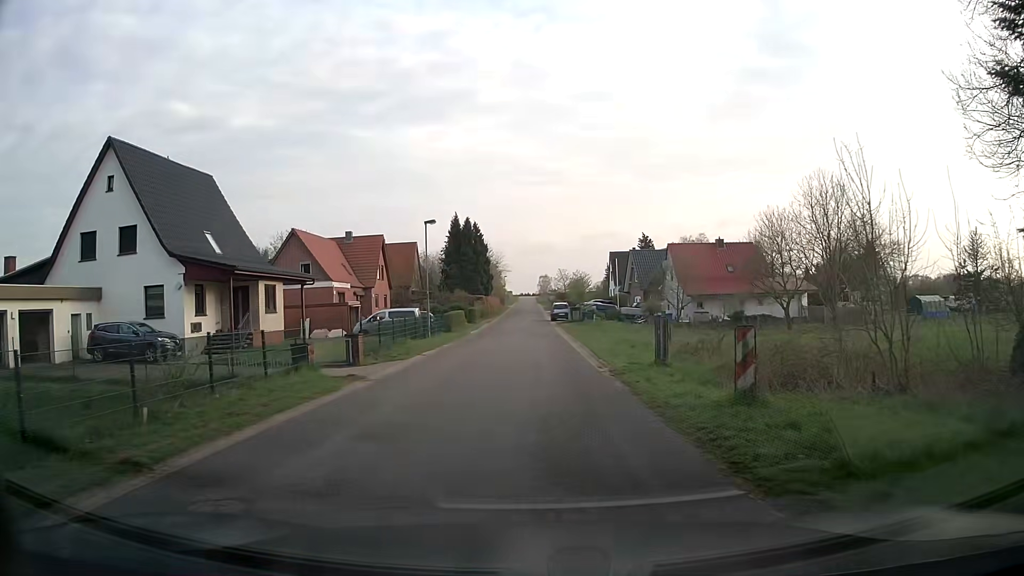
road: unclassified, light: Day
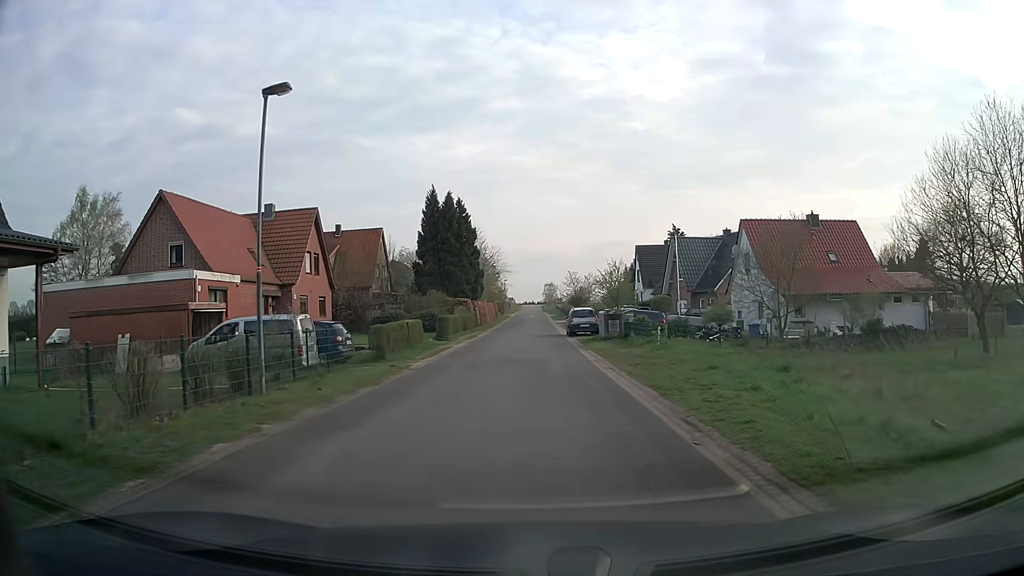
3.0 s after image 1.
(-0.2, +22.2) m; -1°
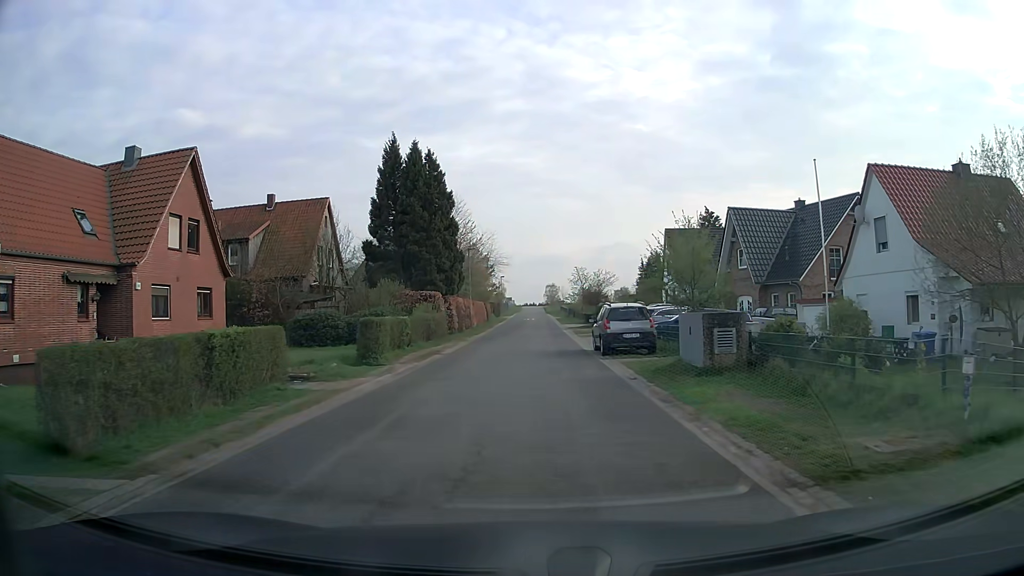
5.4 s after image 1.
(0.0, +17.7) m; 0°
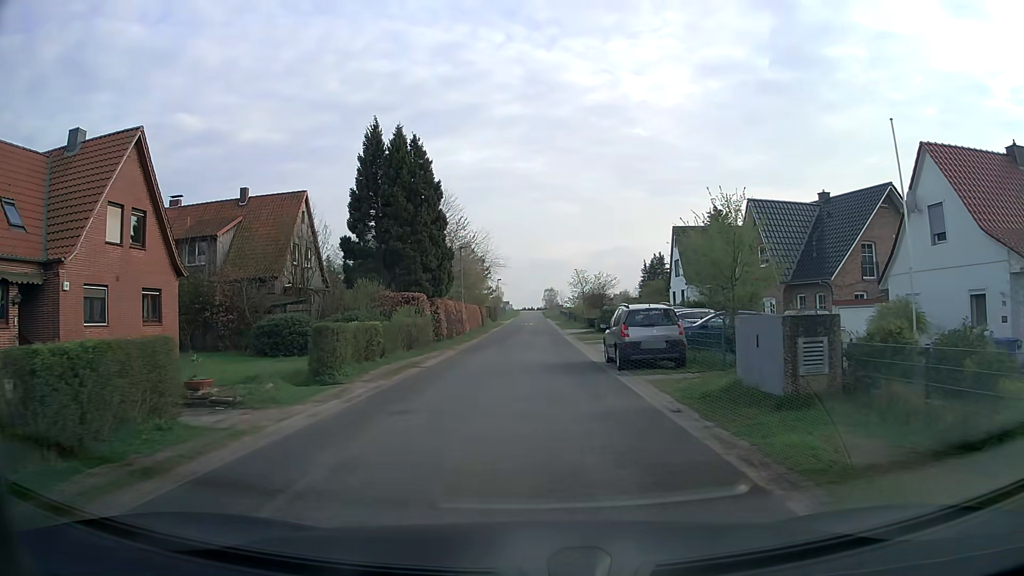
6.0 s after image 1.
(0.0, +4.5) m; 0°
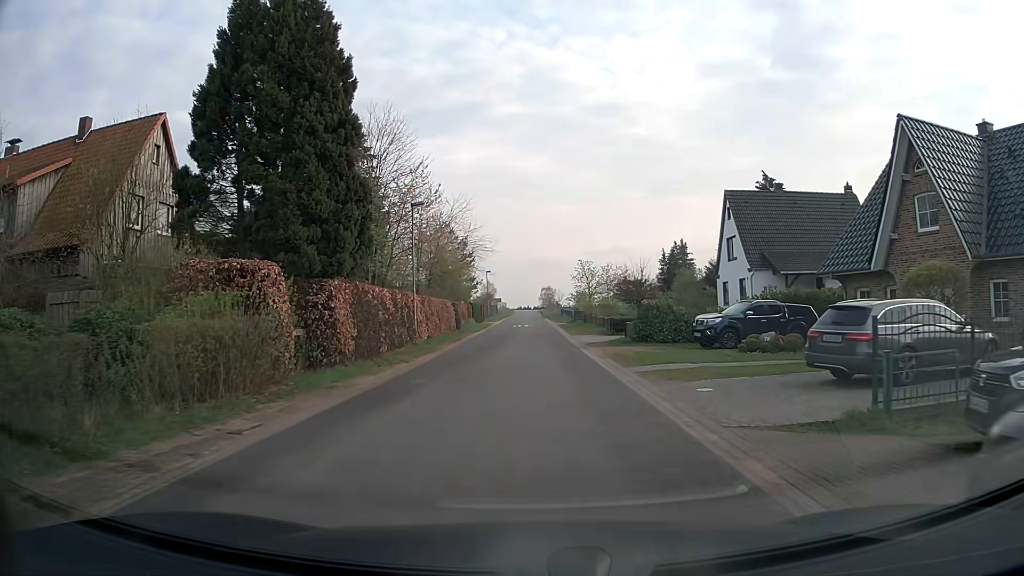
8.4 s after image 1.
(+0.1, +17.7) m; +1°
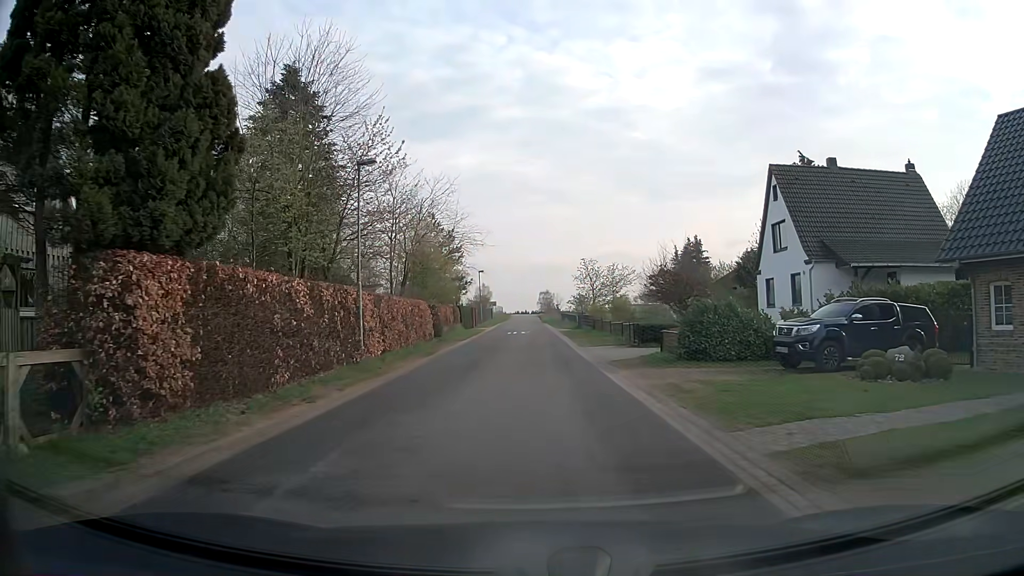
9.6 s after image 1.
(-0.1, +8.9) m; 0°
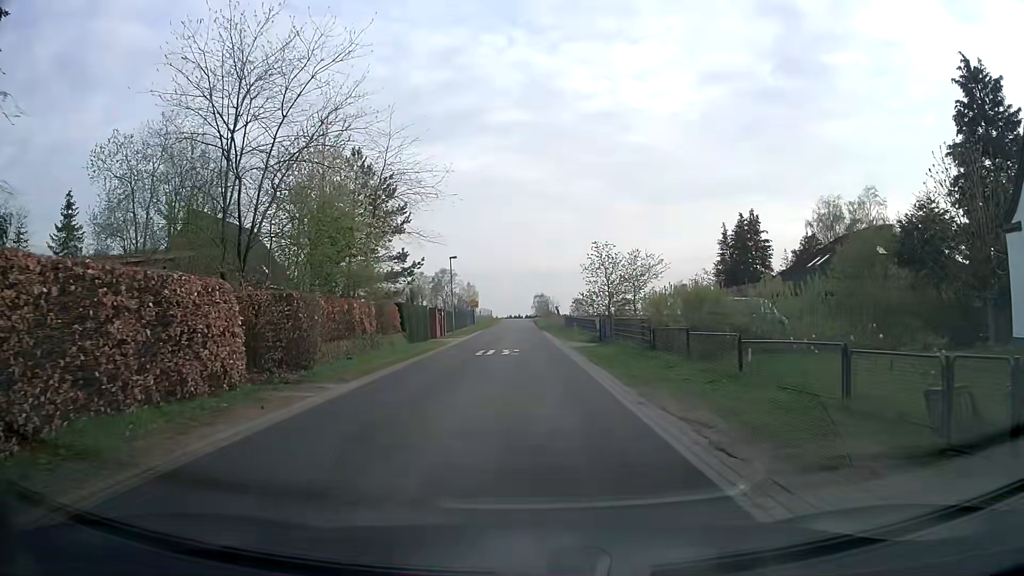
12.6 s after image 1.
(+0.2, +22.3) m; 0°
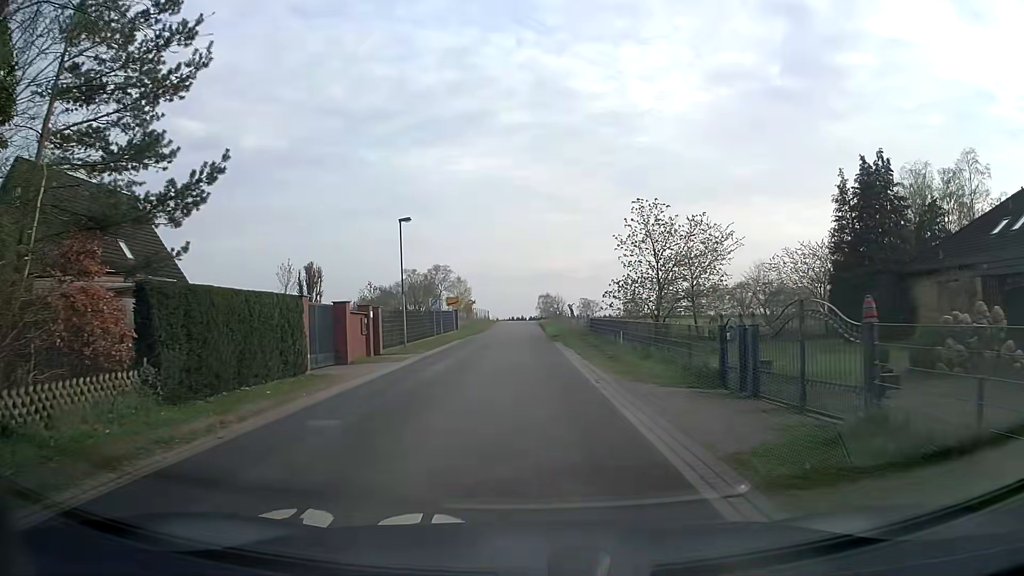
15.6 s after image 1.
(+0.1, +22.3) m; 0°
(0, +10) (0, +20) (0, +30) (0, +40) (0, +50) (-1, +60) (-1, +70) (-1, +80) (-1, +90) (-1, +100) m
